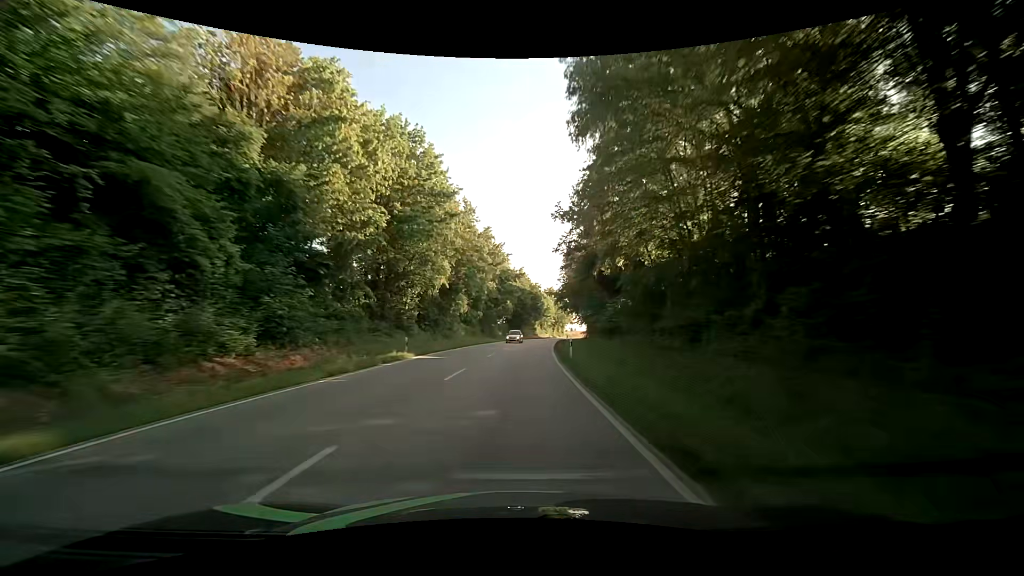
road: secondary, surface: asphalt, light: Day
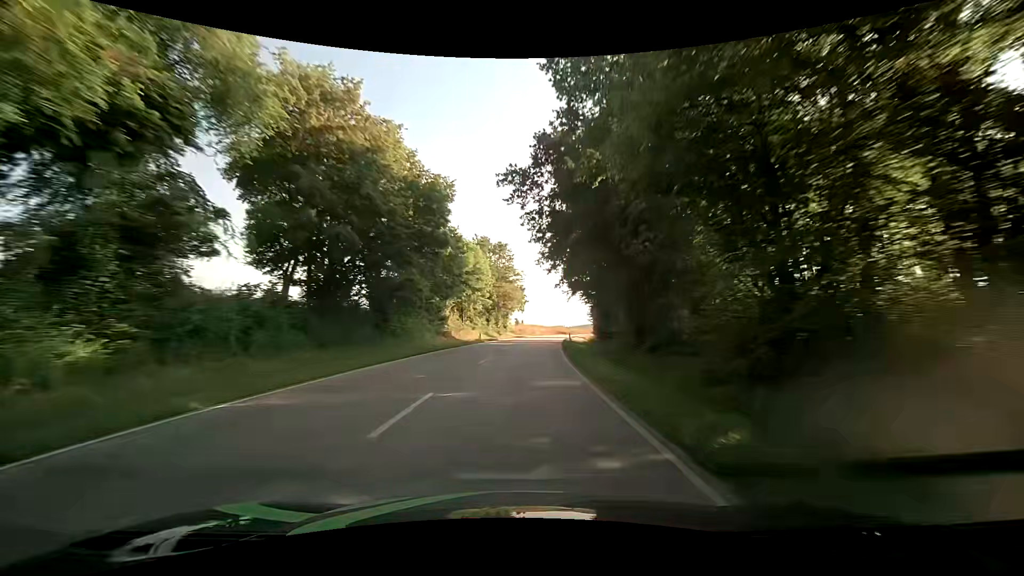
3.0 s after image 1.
(+5.9, +79.0) m; +8°
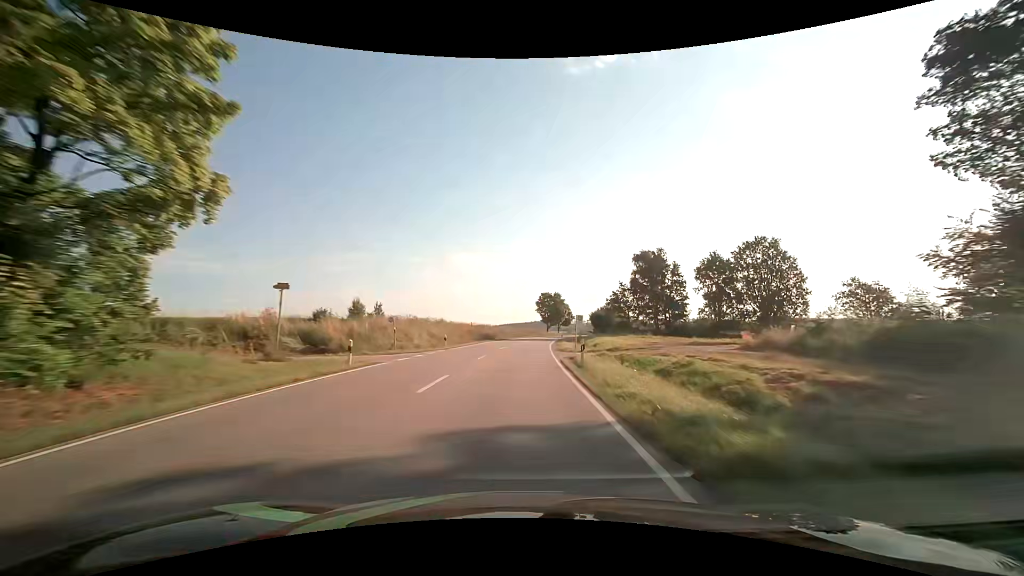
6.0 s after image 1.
(+6.8, +79.2) m; +9°
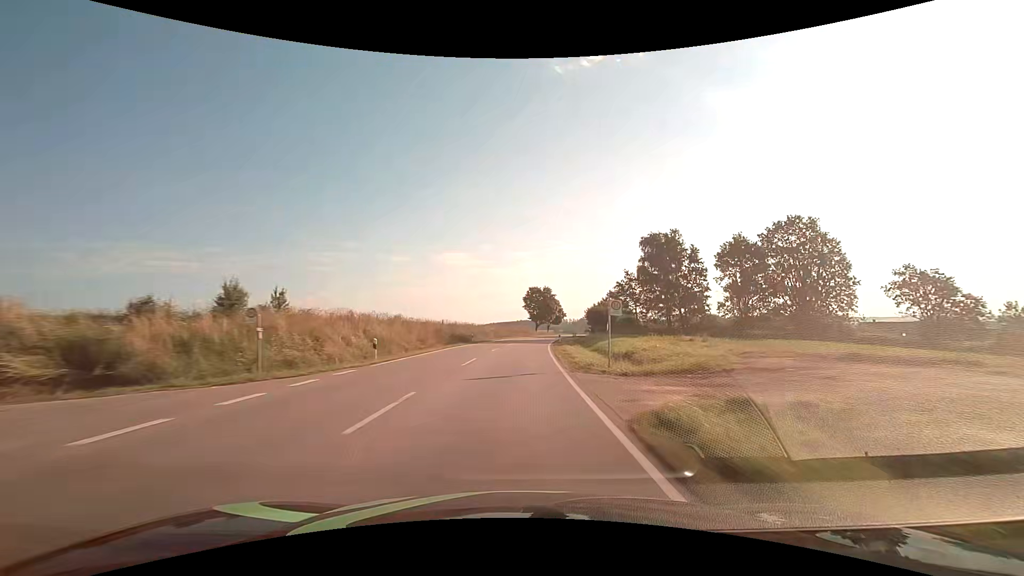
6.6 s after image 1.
(+0.2, +15.9) m; +1°
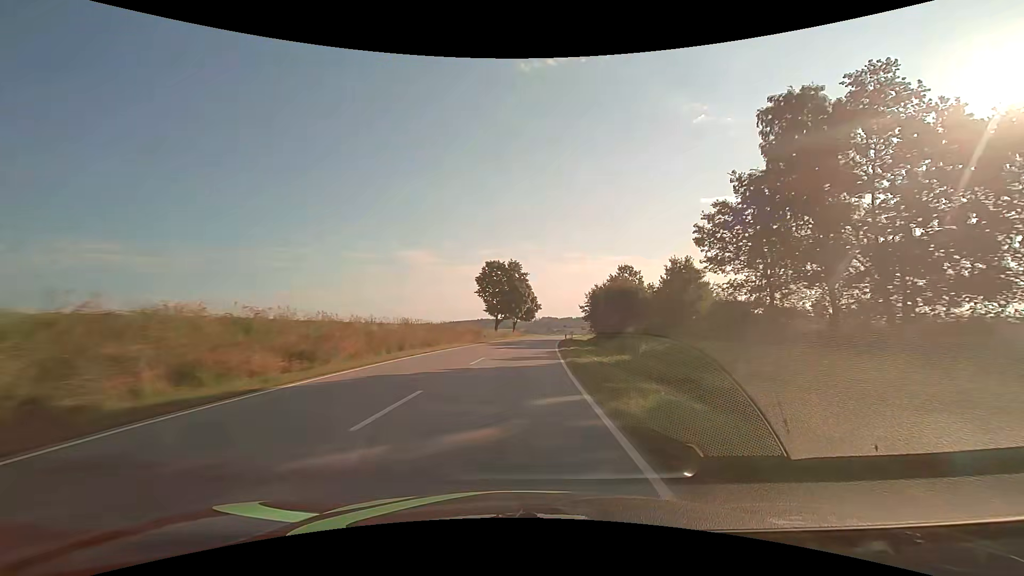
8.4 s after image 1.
(+1.9, +47.7) m; +5°
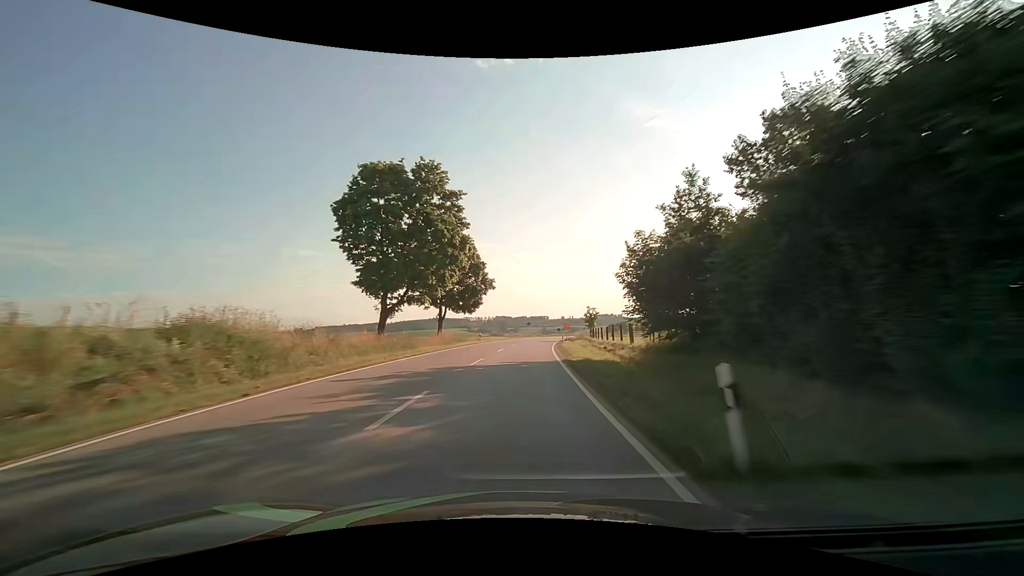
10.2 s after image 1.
(+2.1, +47.7) m; +5°
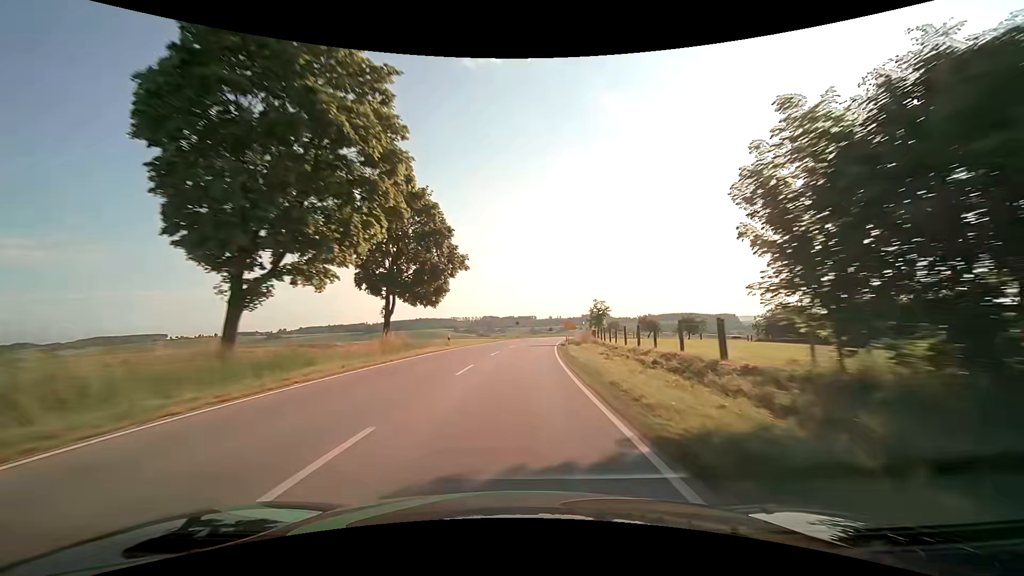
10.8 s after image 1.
(+0.1, +15.9) m; +1°
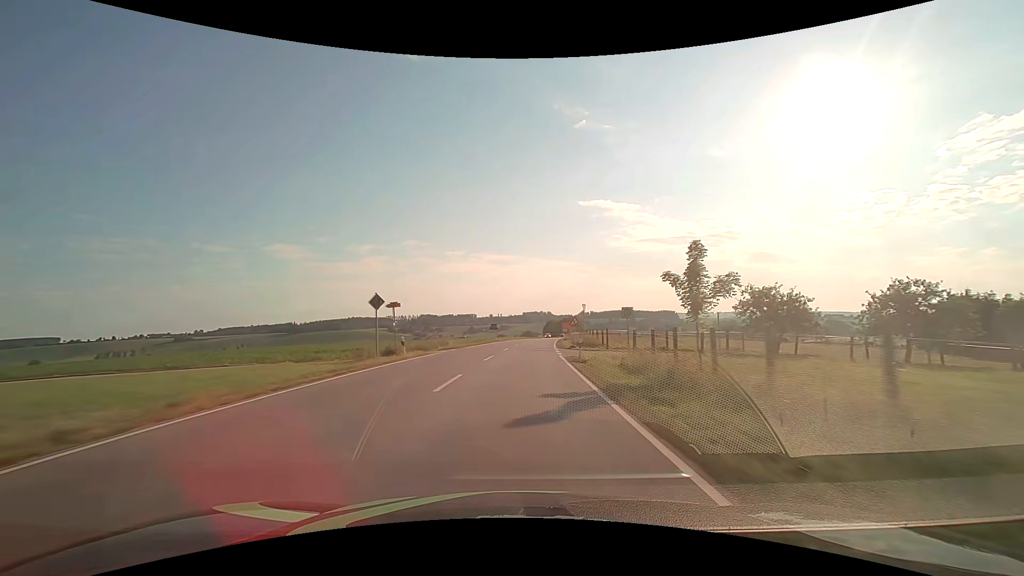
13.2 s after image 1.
(+3.5, +63.5) m; +7°
(0, +10) (0, +20) (+1, +30) (+1, +40) (+2, +50) (+3, +60) (+4, +70) (+5, +80) (+6, +90) (+7, +100) m
